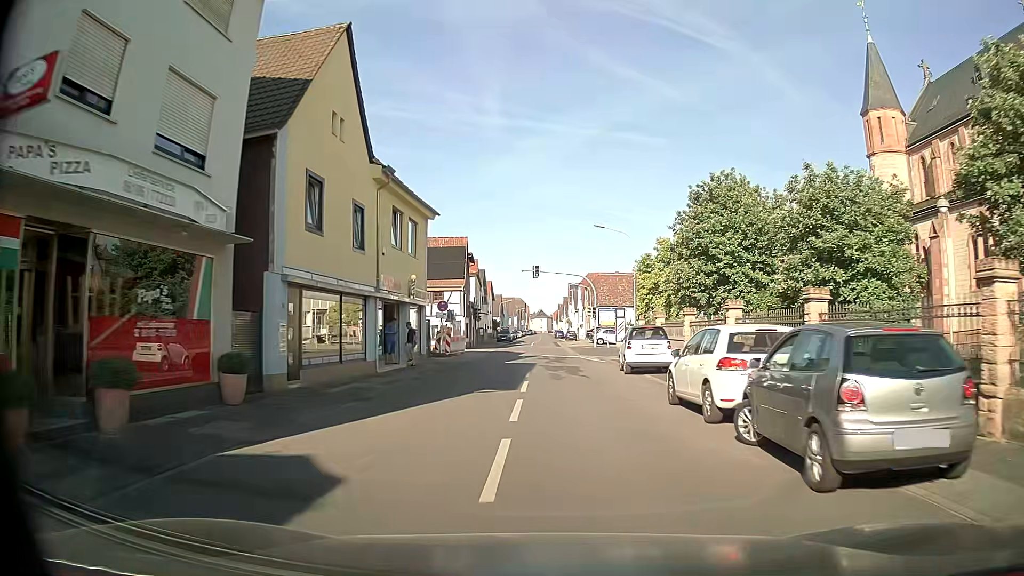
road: tertiary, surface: asphalt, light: Day
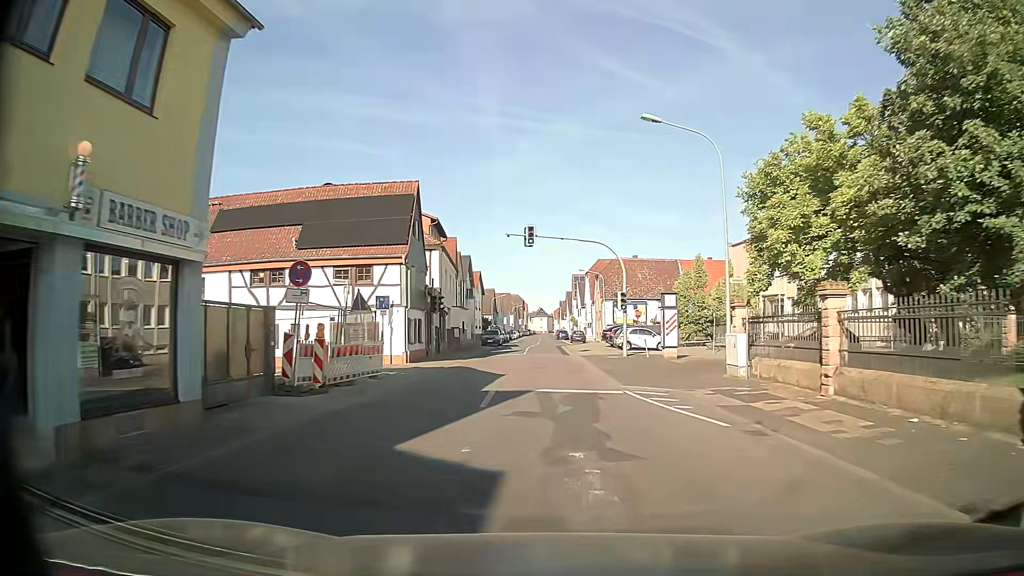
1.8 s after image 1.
(+0.2, +21.1) m; 0°
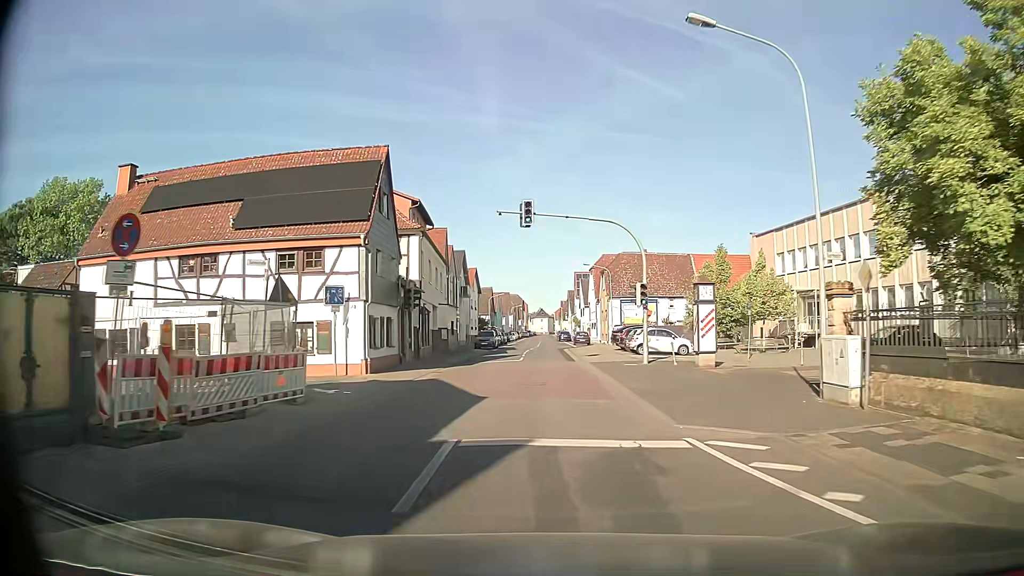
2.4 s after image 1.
(0.0, +7.0) m; 0°
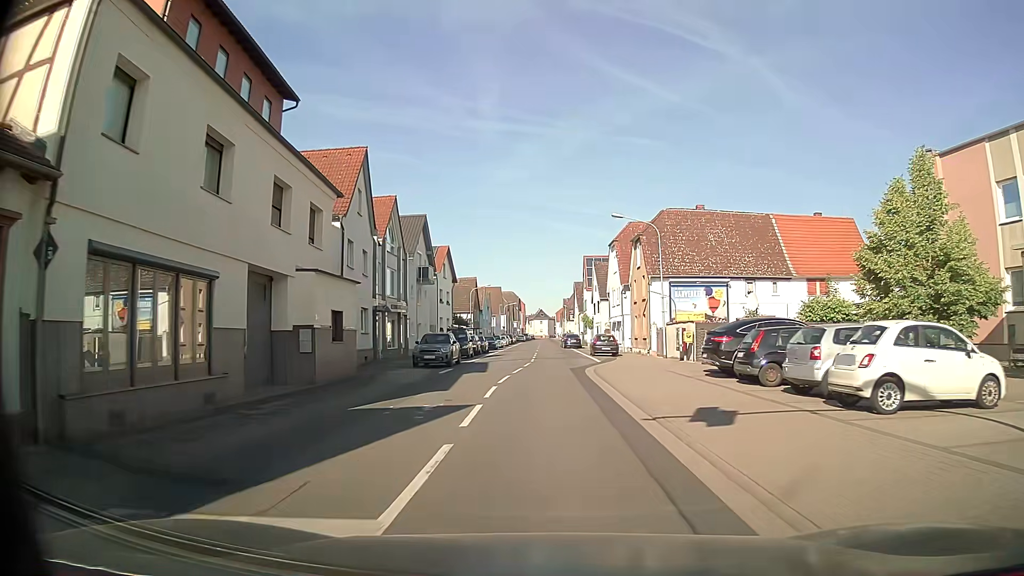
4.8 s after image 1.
(-0.2, +27.6) m; 0°
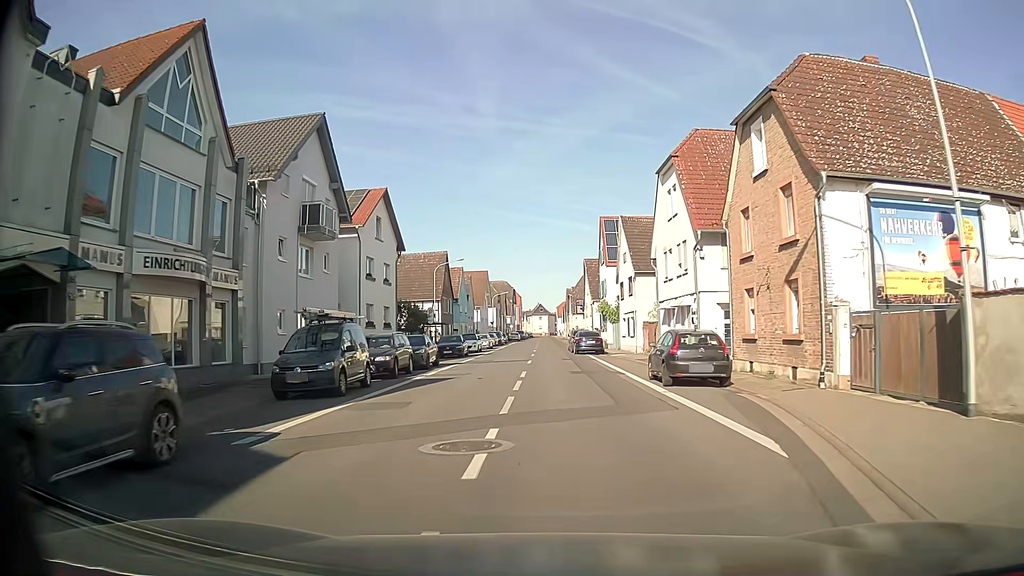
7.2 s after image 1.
(-0.2, +27.0) m; 0°
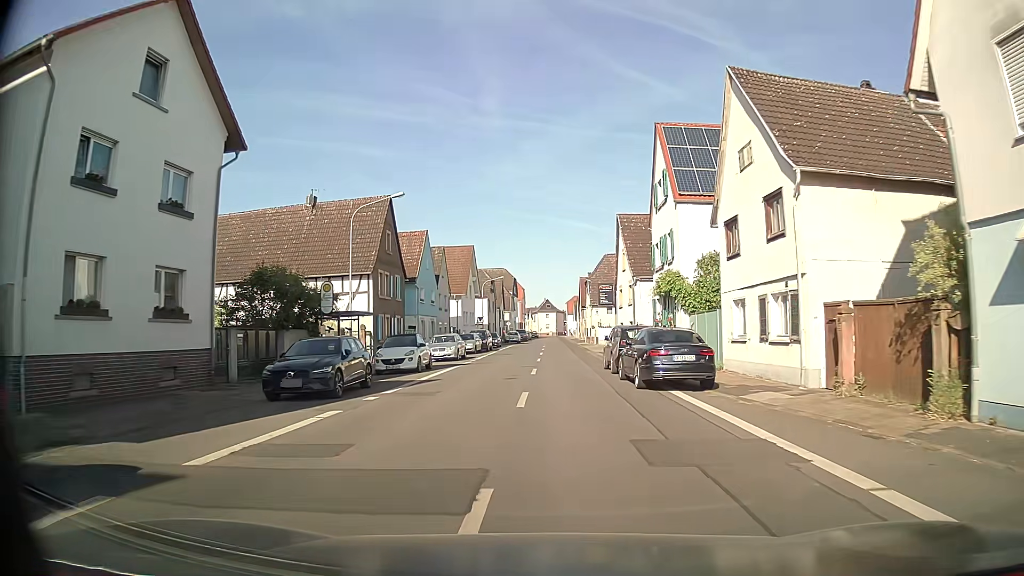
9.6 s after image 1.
(-0.2, +26.8) m; -1°
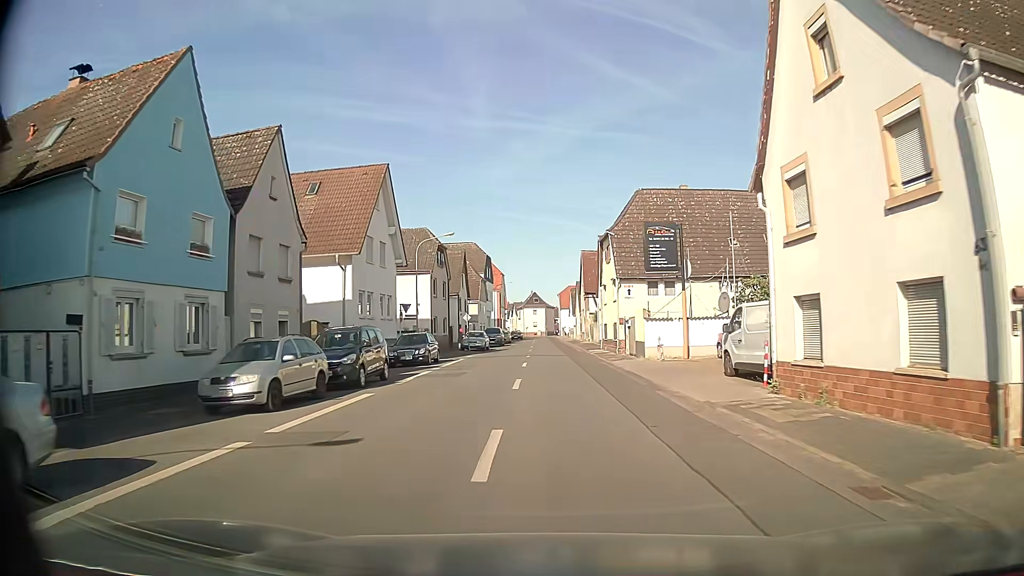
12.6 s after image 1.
(+0.3, +33.7) m; +1°
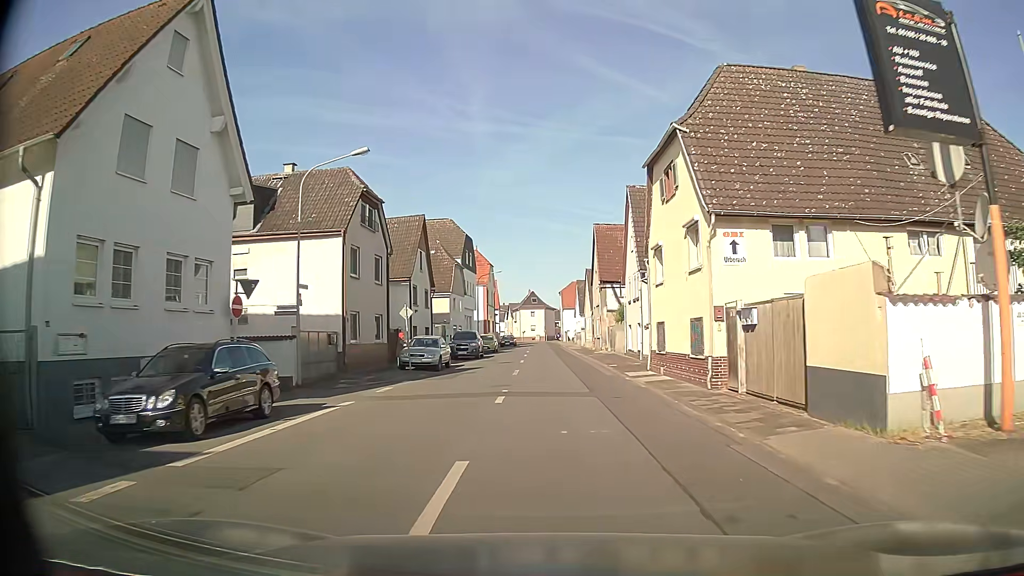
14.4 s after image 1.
(+0.1, +20.5) m; 0°
(0, +10) (0, +20) (0, +30) (0, +40) (0, +50) (0, +60) (0, +70) (0, +80) (0, +90) (0, +100) m
